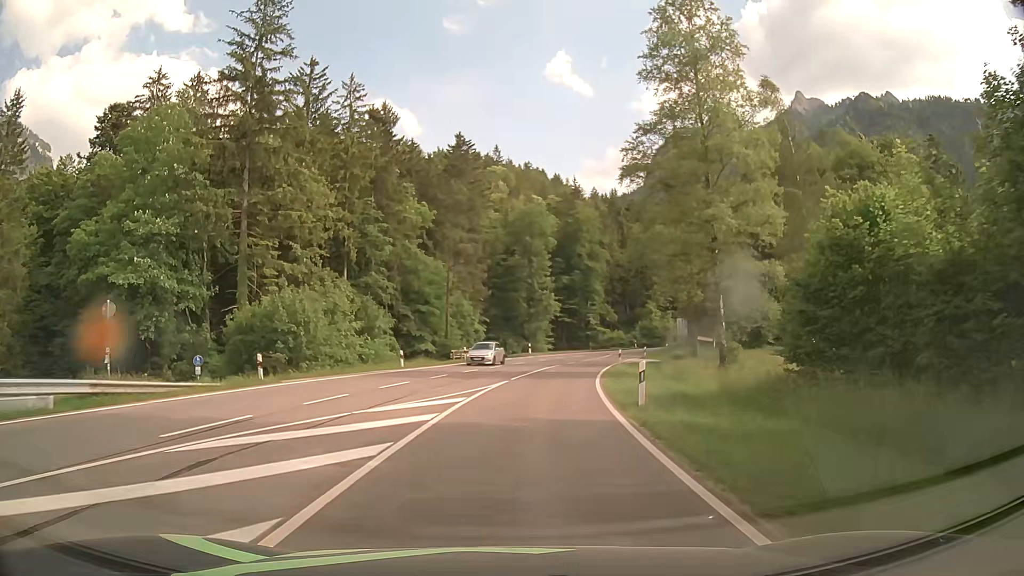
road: primary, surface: asphalt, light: Day
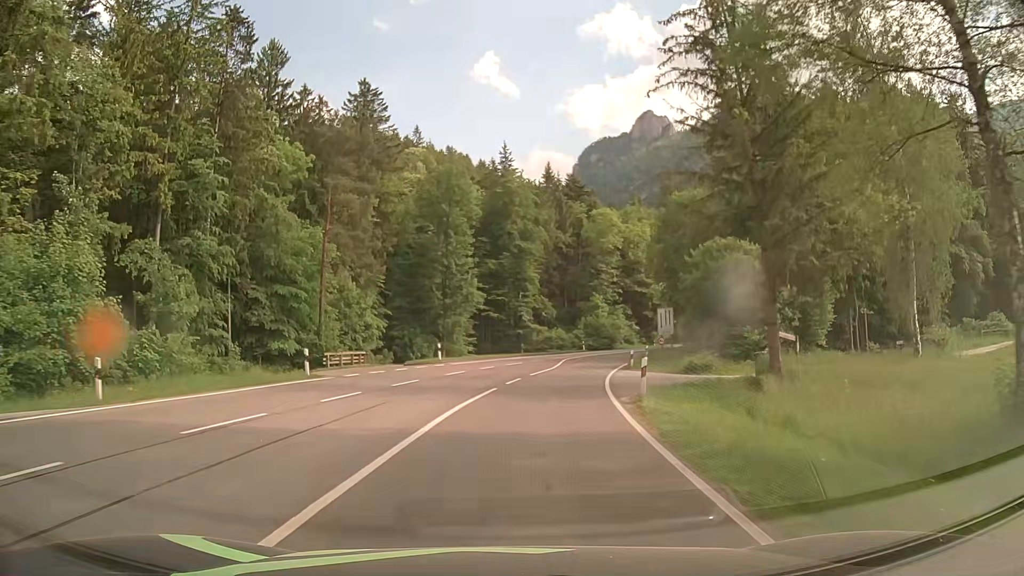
(+1.4, +23.7) m; +7°
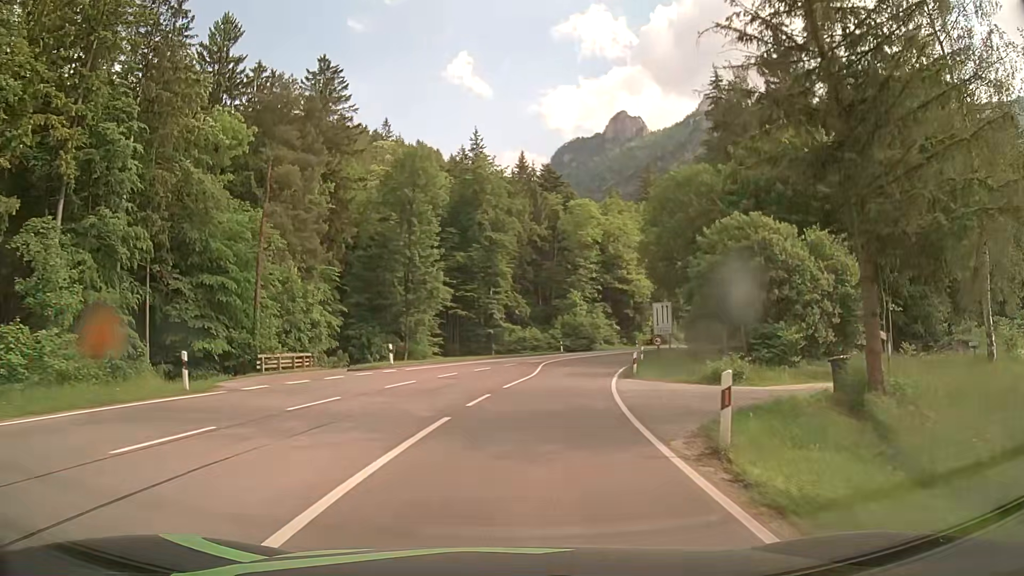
(+0.1, +7.9) m; +2°
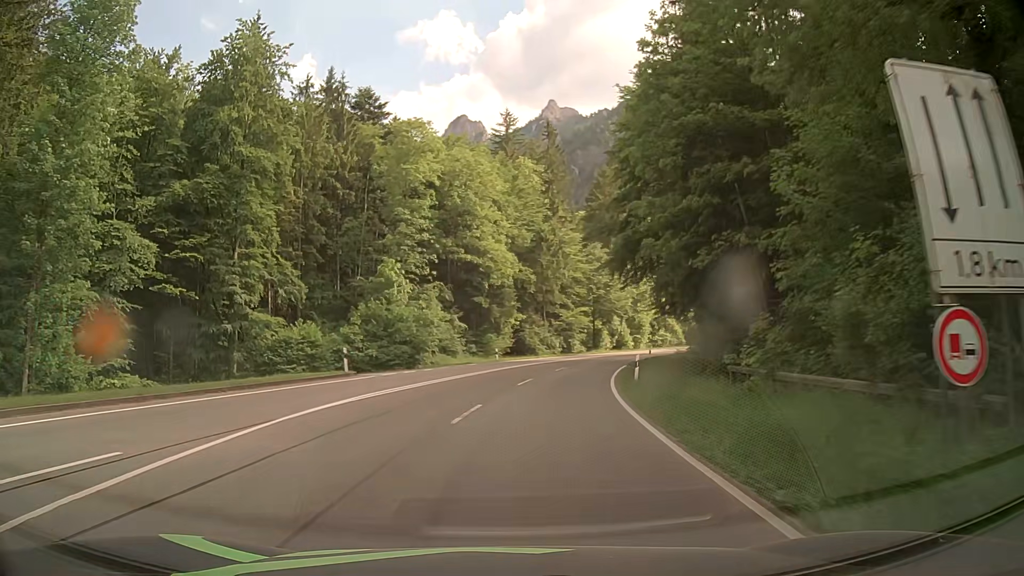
(+4.8, +39.1) m; +14°
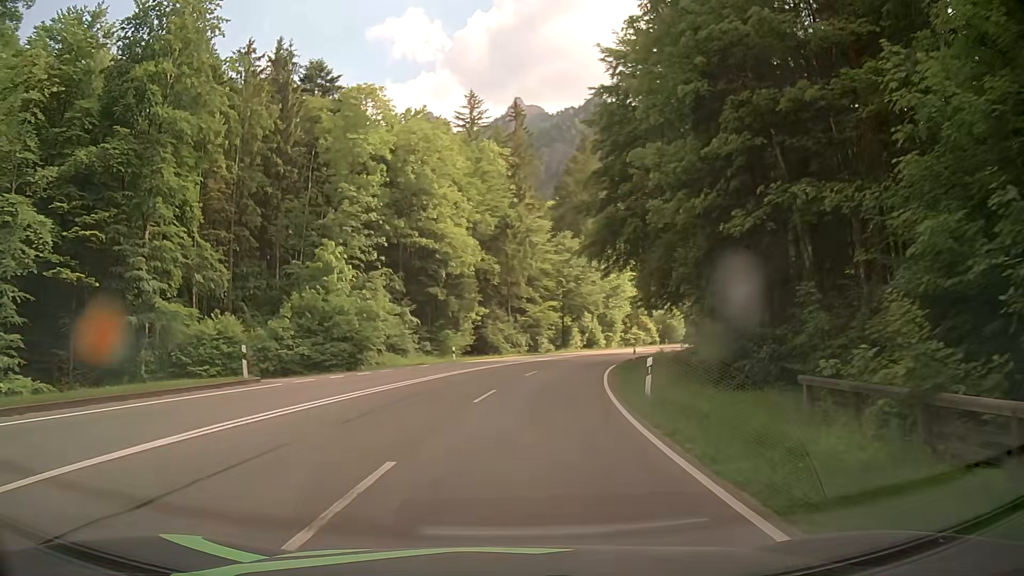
(+0.2, +7.9) m; +3°
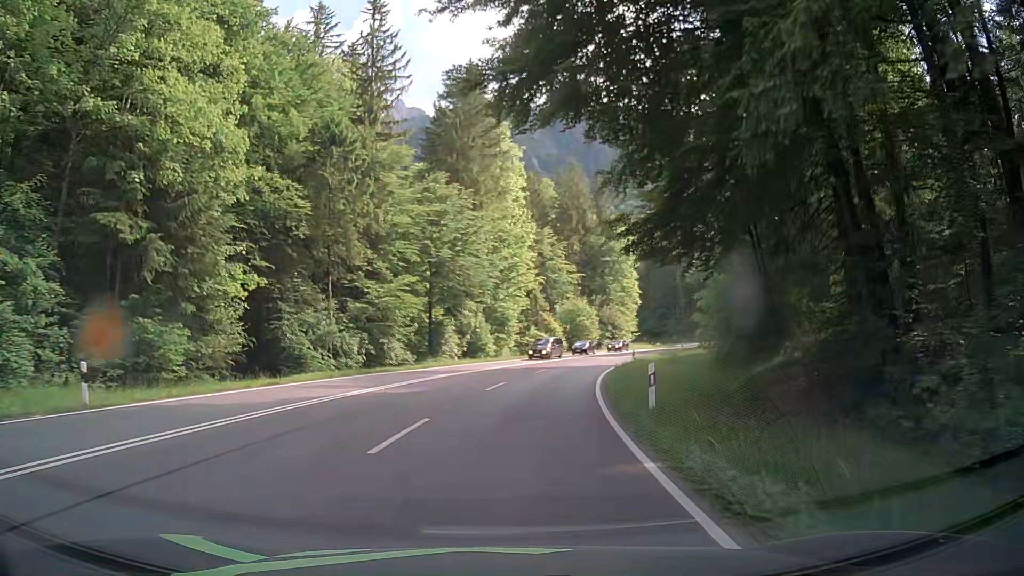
(+3.0, +31.7) m; +10°
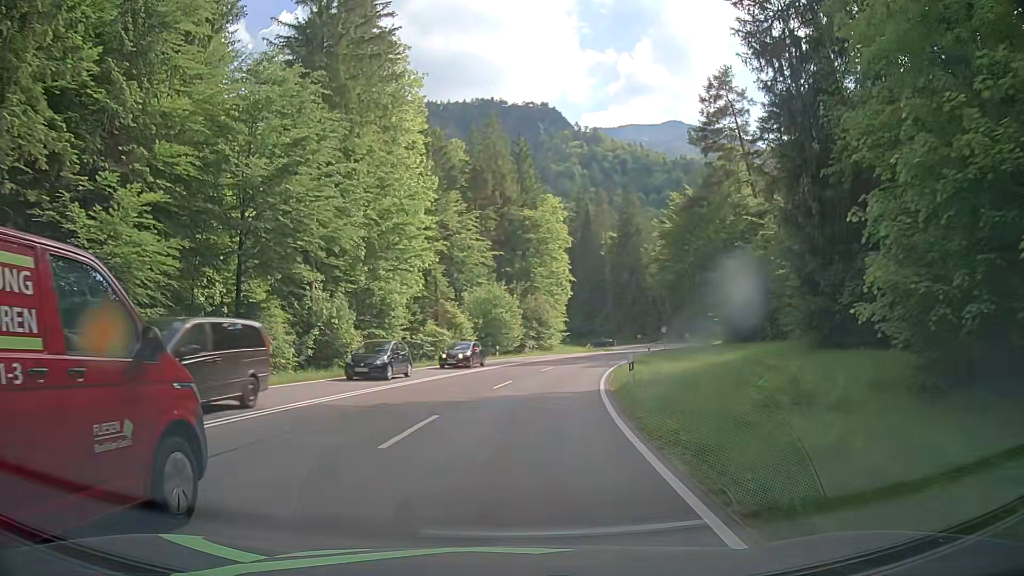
(+1.8, +23.8) m; +8°
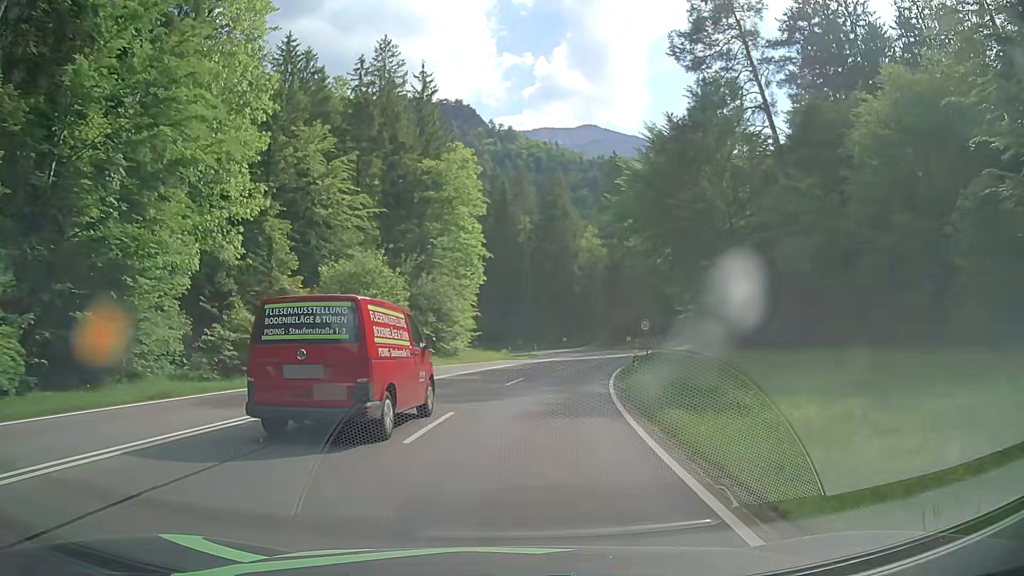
(+1.7, +23.9) m; +8°
(0, +10) (+1, +20) (+3, +30) (+5, +40) (+7, +49) (+10, +59) (+12, +69) (+13, +79) (+11, +89) (+8, +98) m
